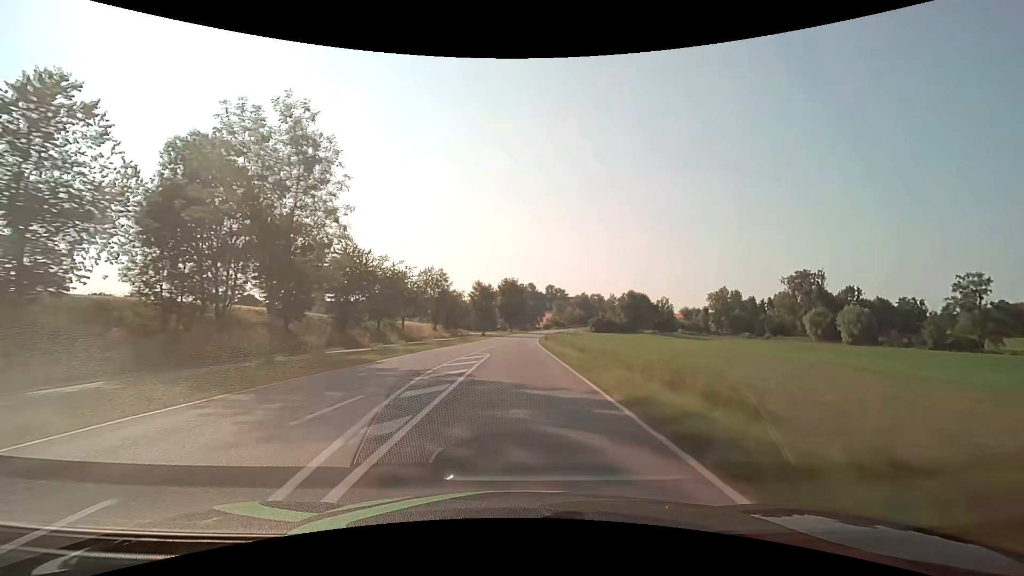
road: secondary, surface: asphalt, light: Day
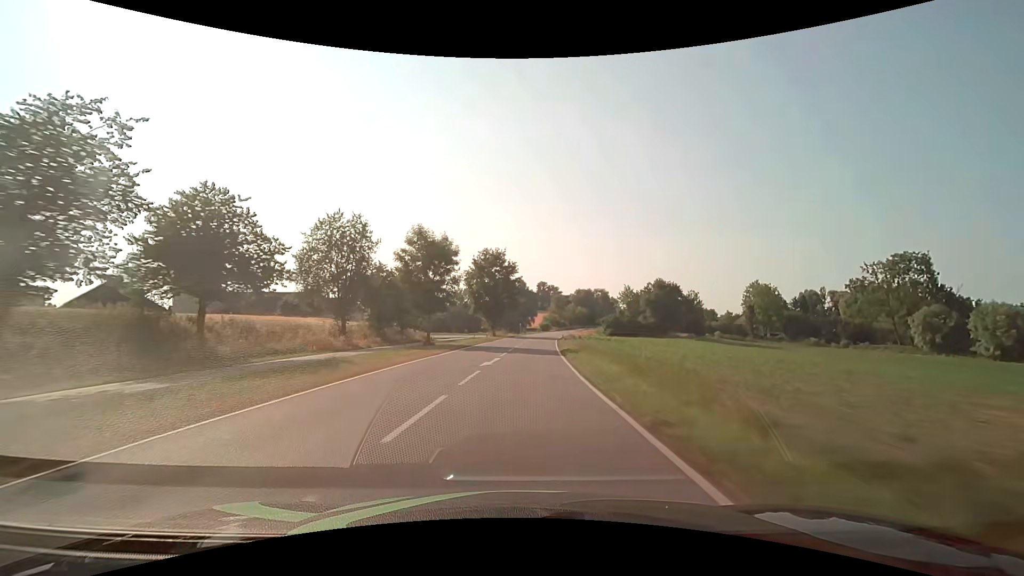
(+0.1, +47.4) m; +1°
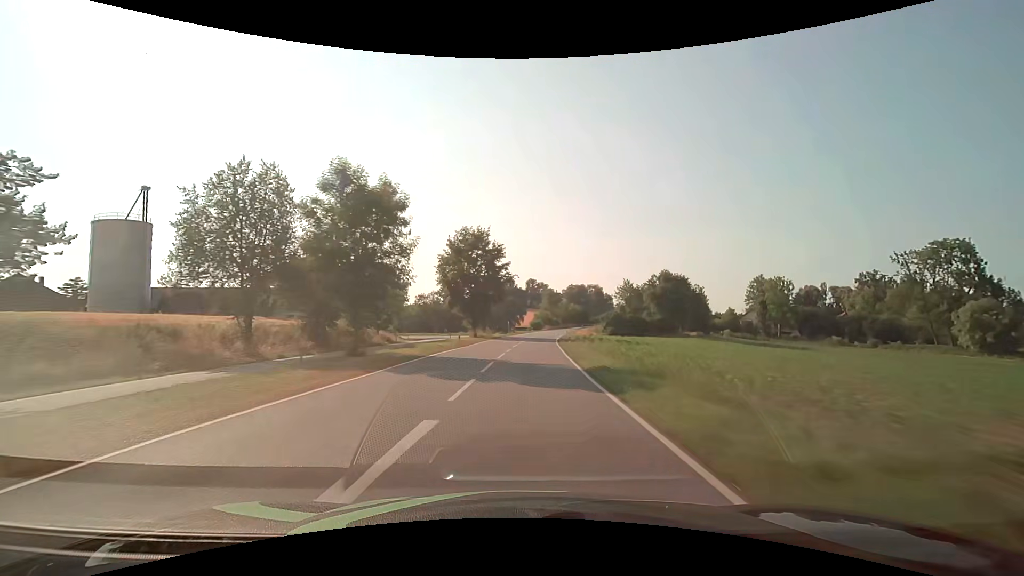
(+0.1, +15.8) m; +1°
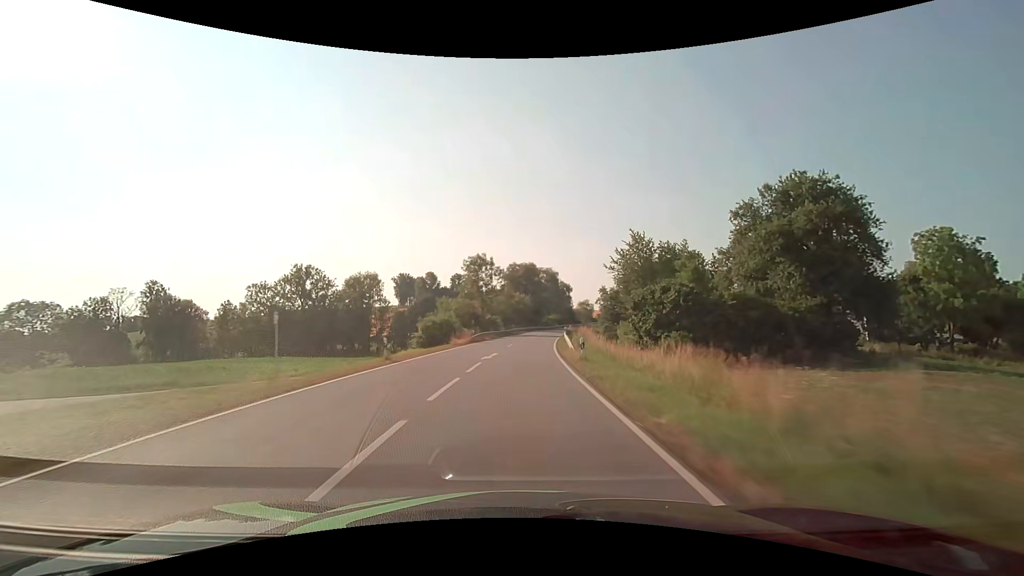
(+5.3, +78.7) m; +8°
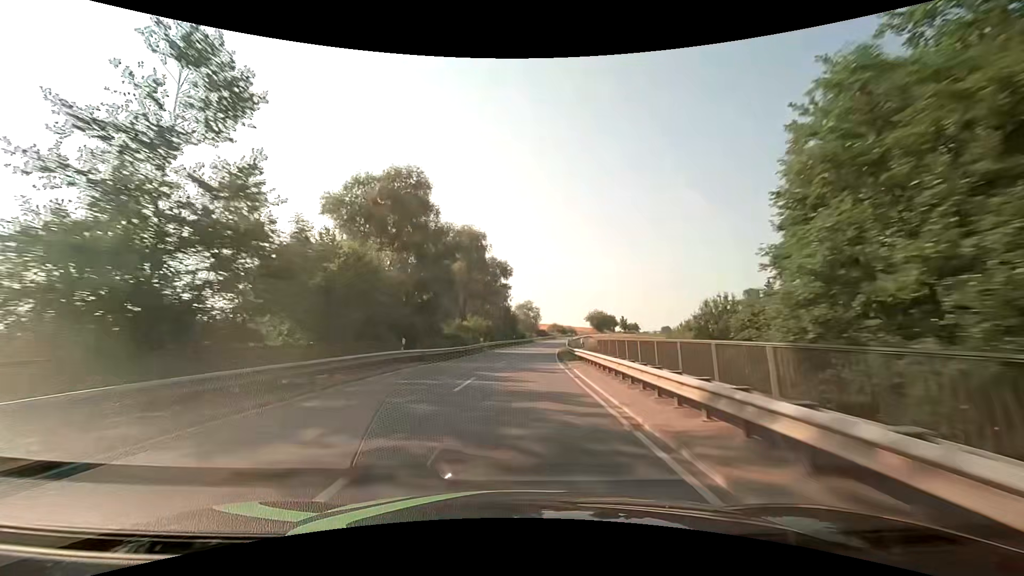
(+5.7, +78.5) m; +9°
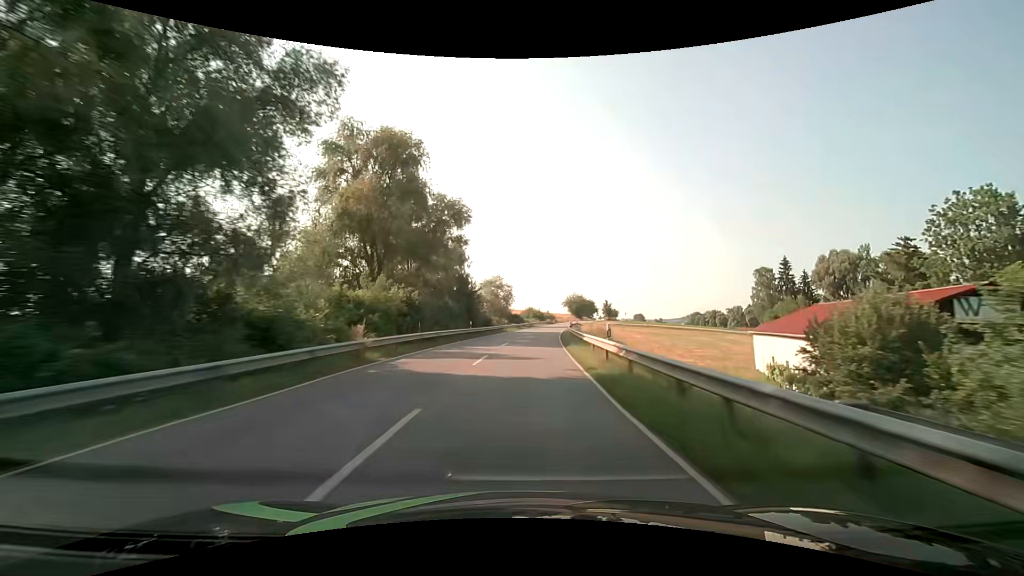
(+0.8, +31.4) m; +4°
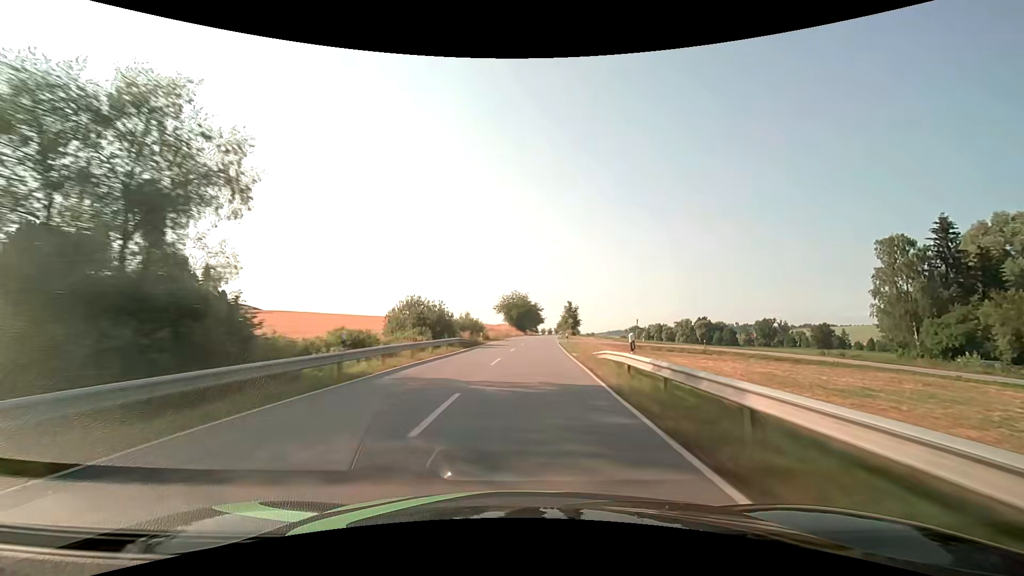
(+5.4, +78.3) m; +8°
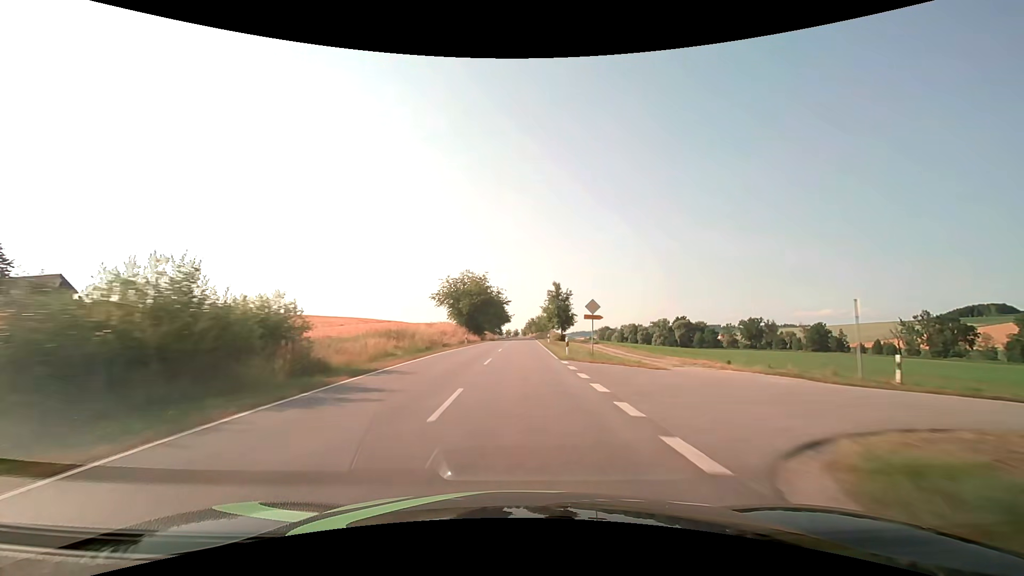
(+2.0, +47.0) m; +4°
(0, +10) (0, +20) (0, +30) (0, +40) (+1, +50) (+1, +60) (+1, +70) (+1, +80) (+1, +90) (+1, +100) m
